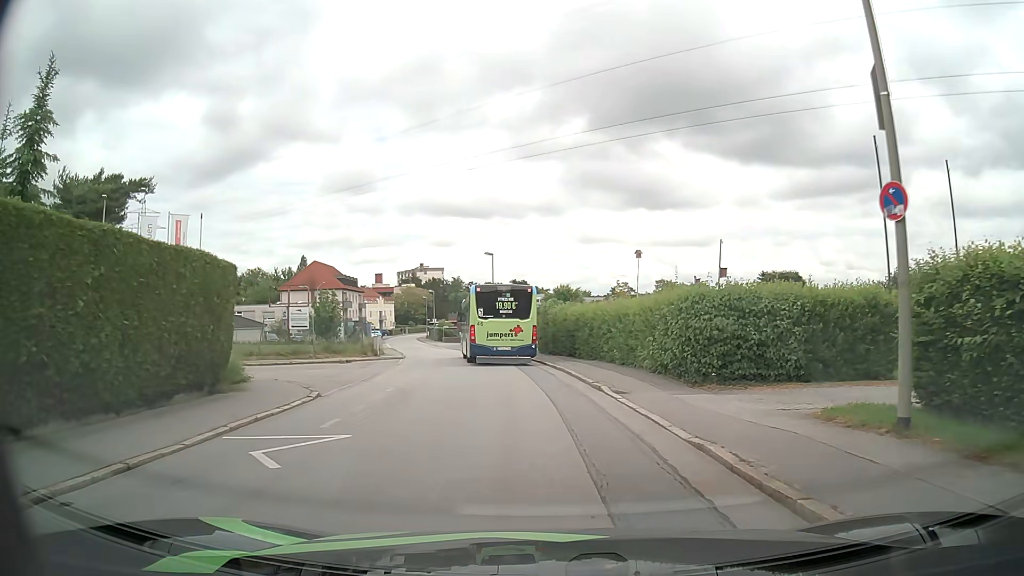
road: residential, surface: asphalt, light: Day
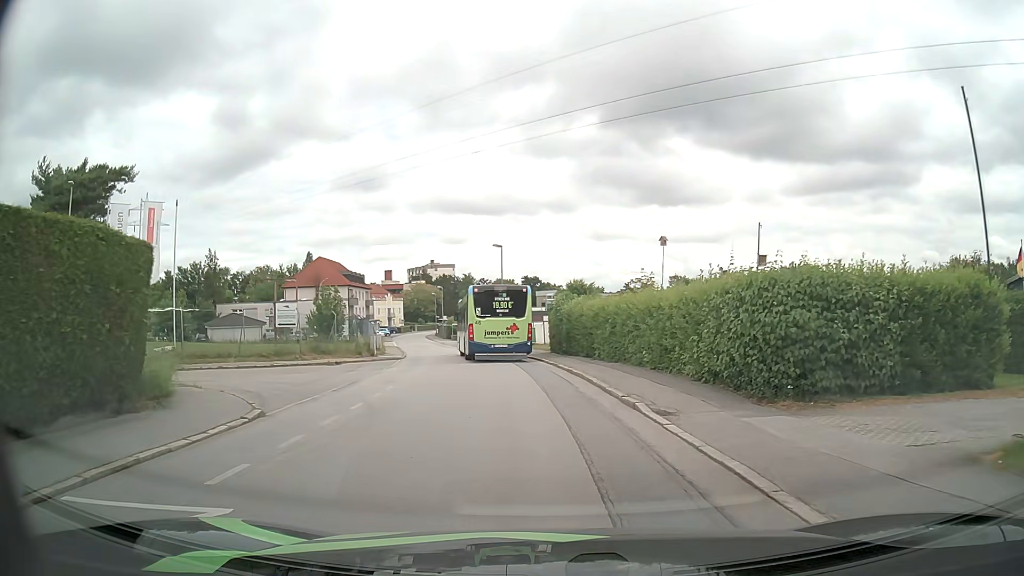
(-0.1, +3.9) m; -2°
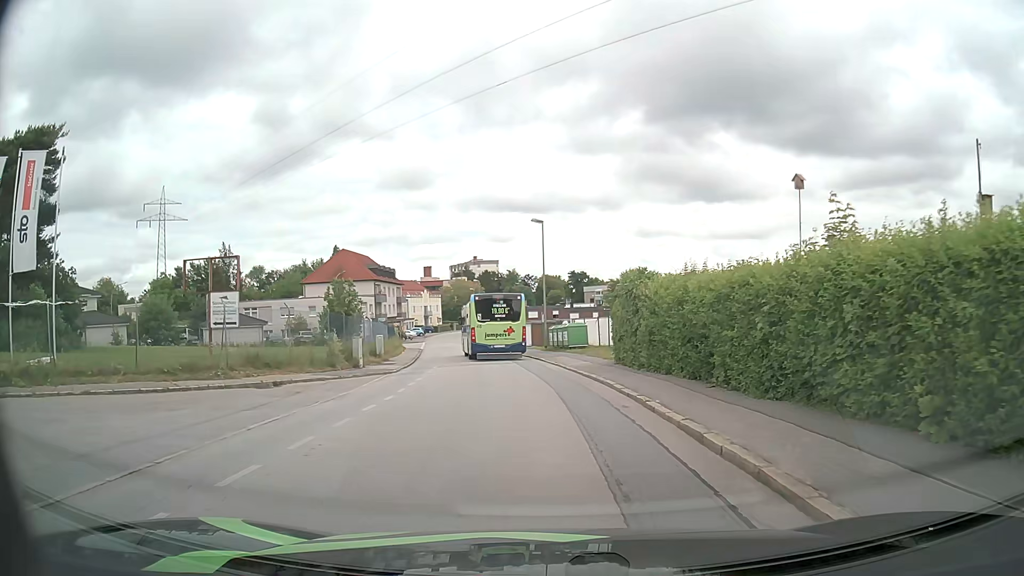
(-0.4, +12.1) m; -4°
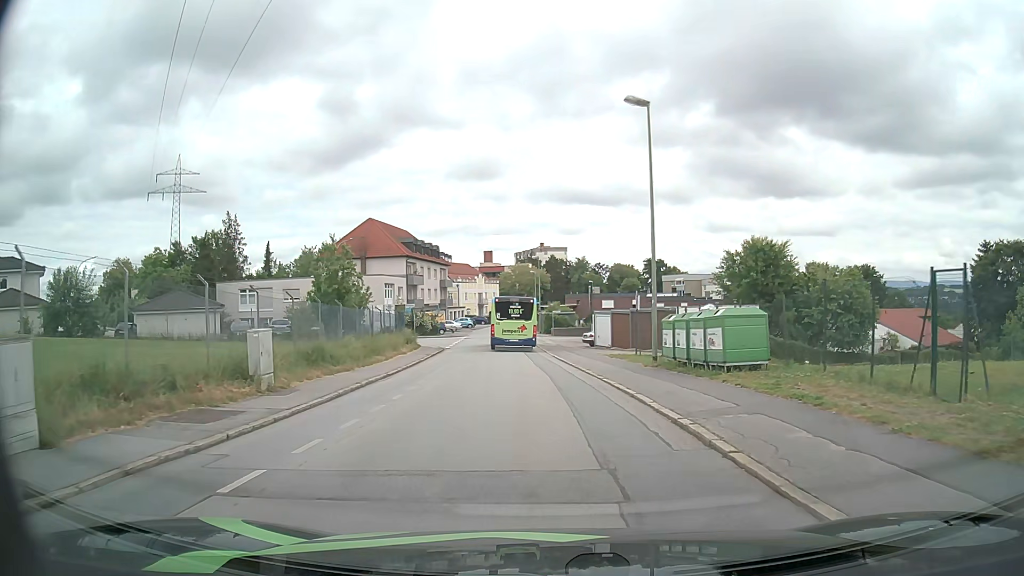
(-1.2, +22.4) m; -6°
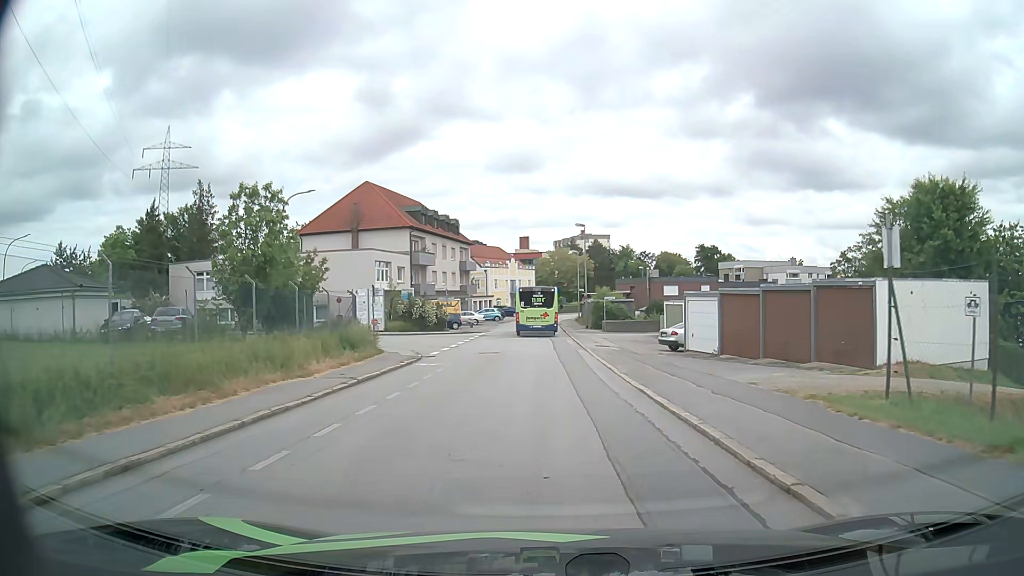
(-0.6, +19.4) m; -3°
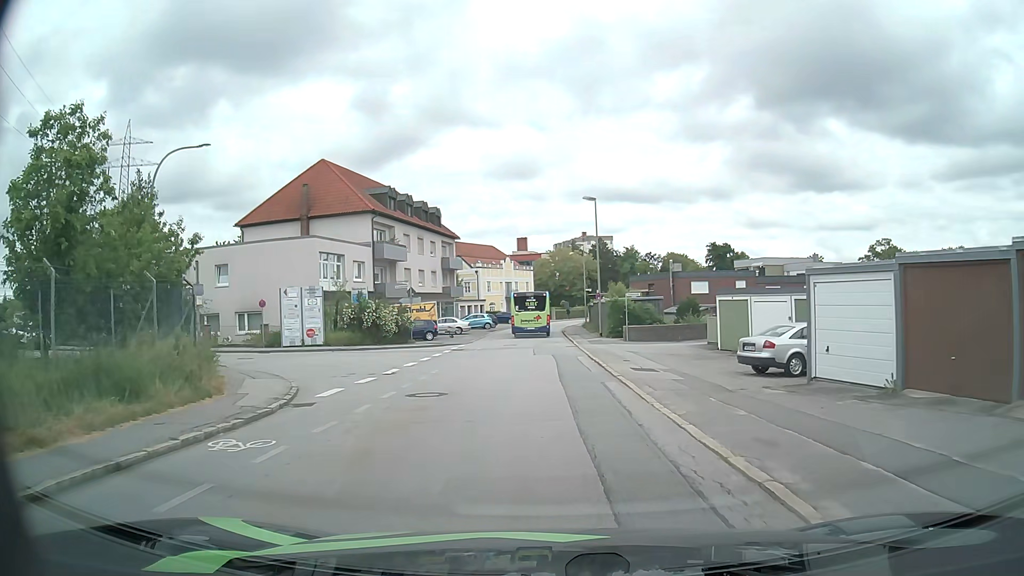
(0.0, +13.5) m; 0°
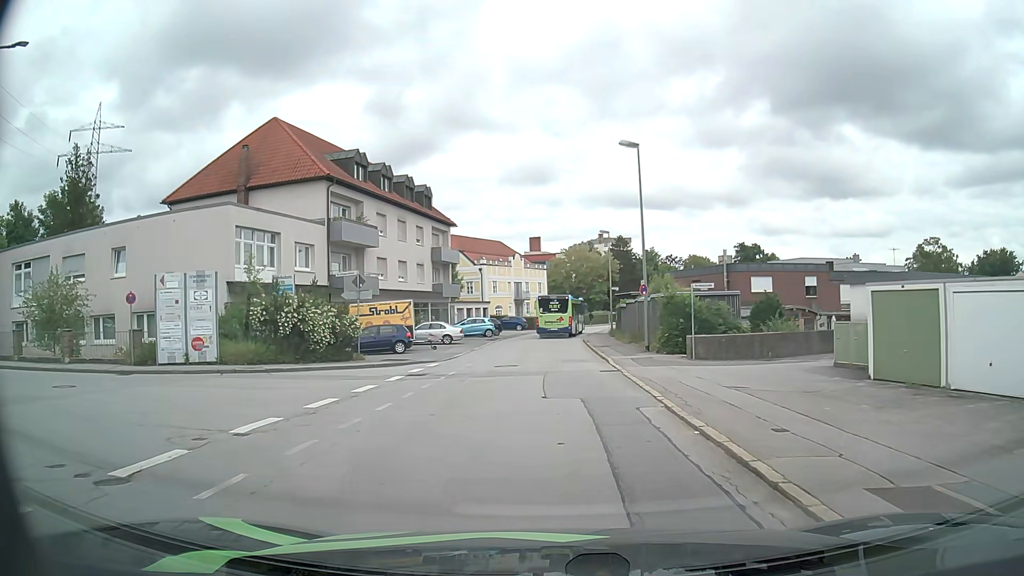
(-0.2, +13.5) m; -1°
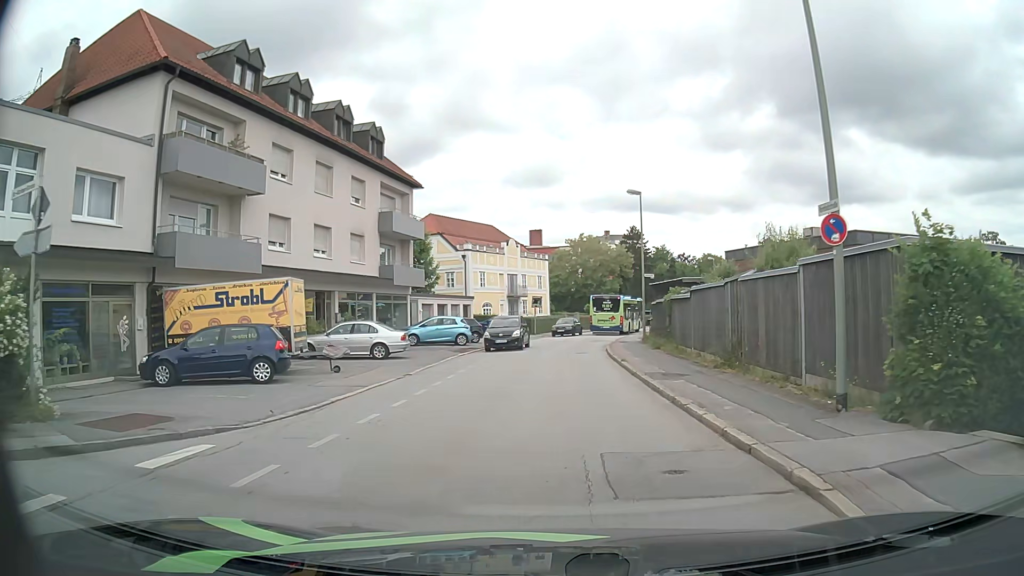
(-0.1, +17.6) m; 0°
